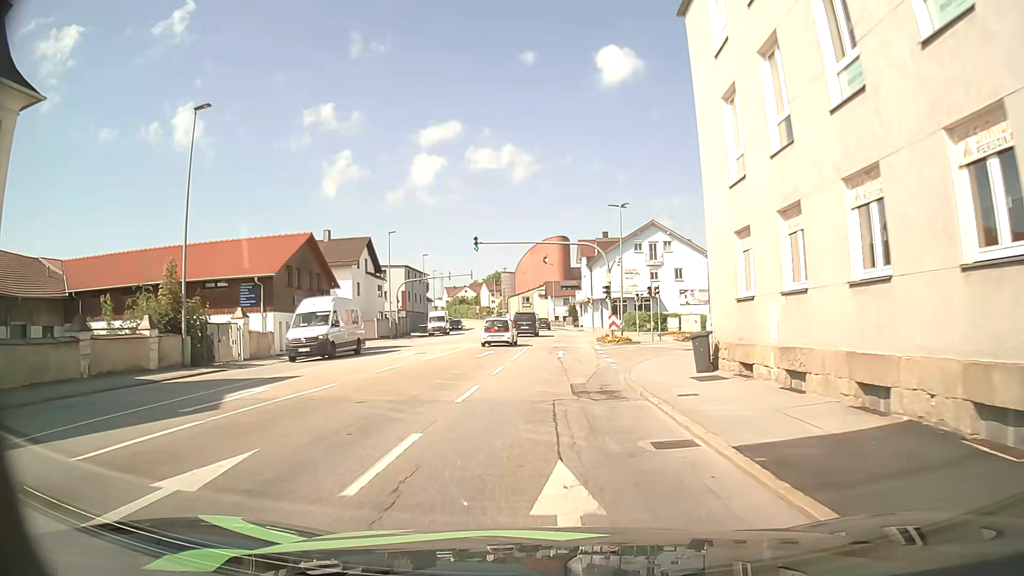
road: tertiary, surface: asphalt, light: Day
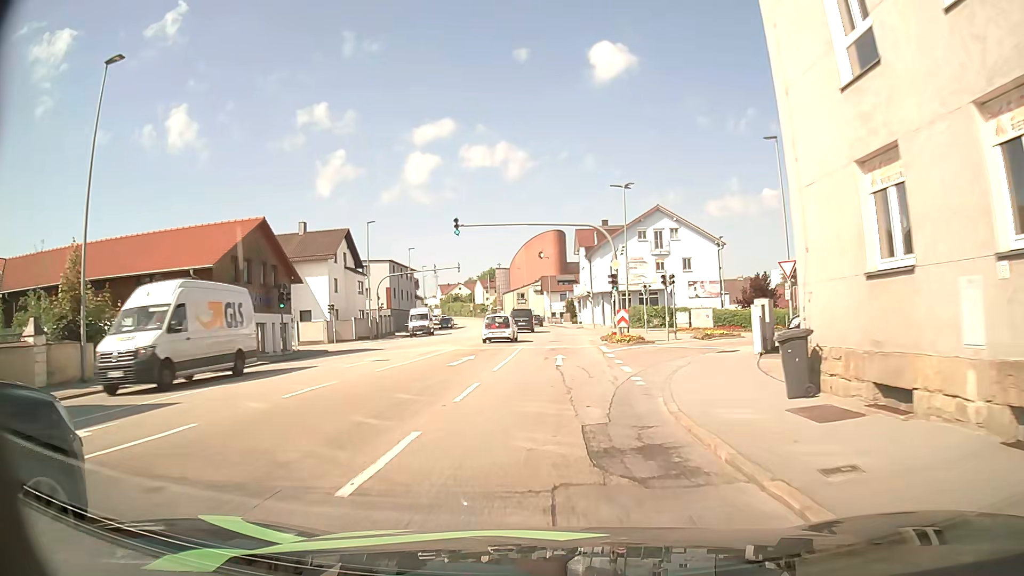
(-0.1, +6.3) m; -1°
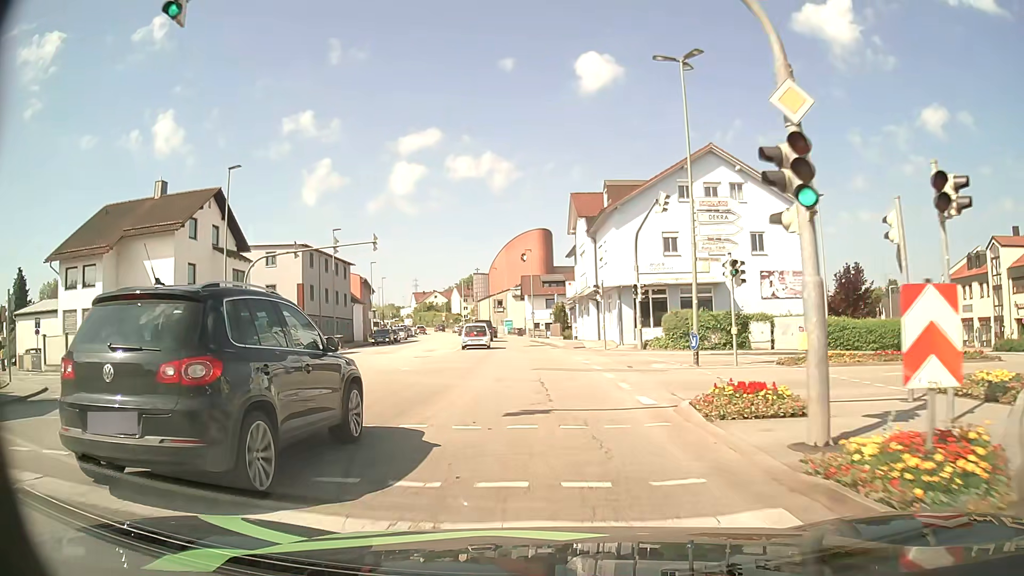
(+0.3, +25.4) m; +2°
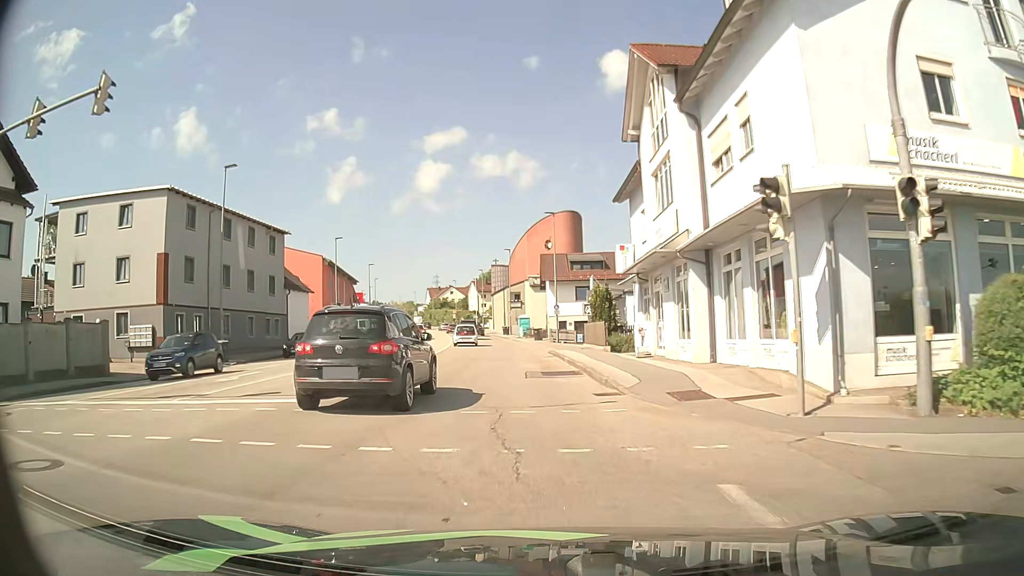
(-0.2, +25.2) m; -2°
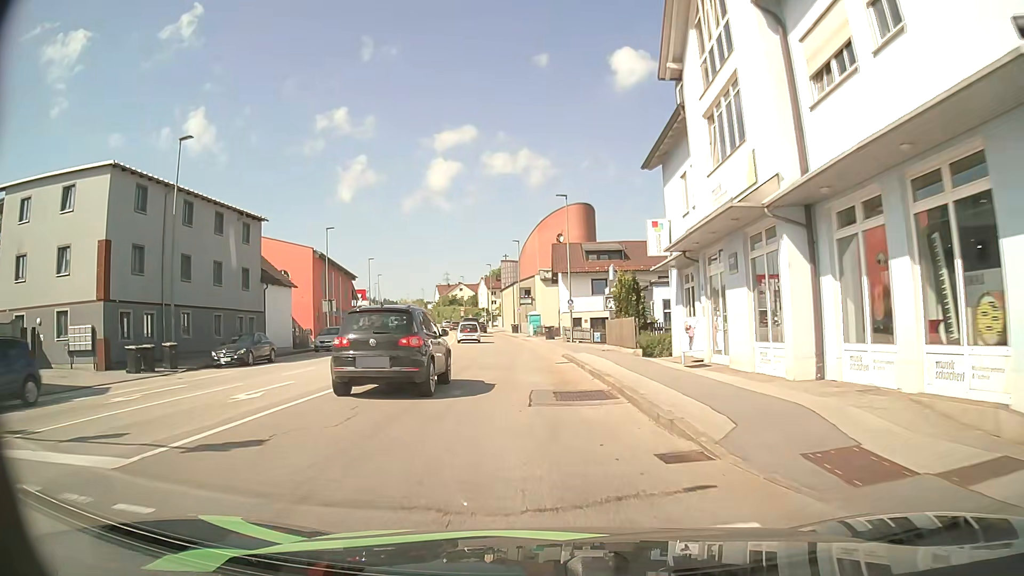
(-0.1, +6.2) m; -1°
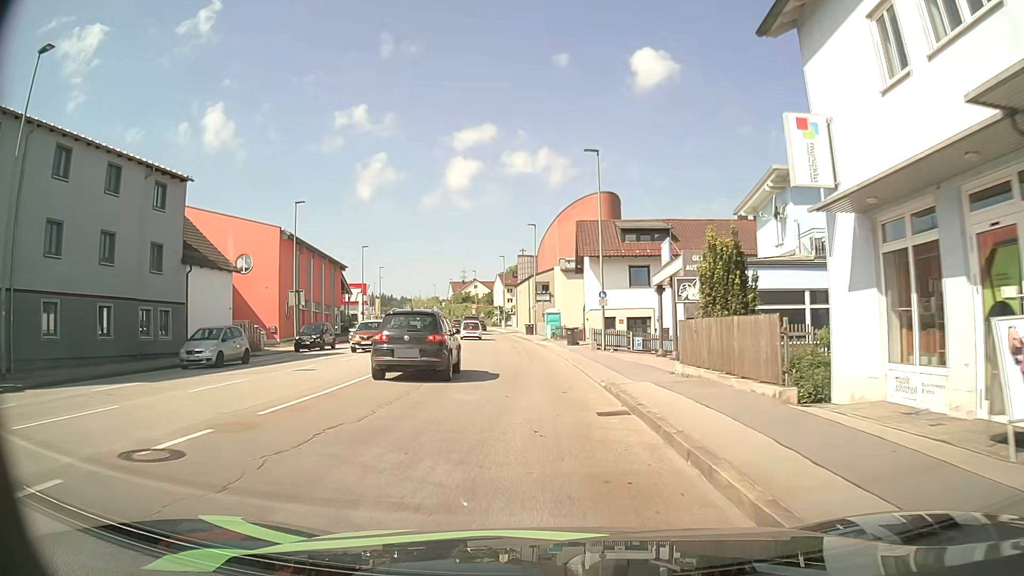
(-0.2, +12.5) m; -2°
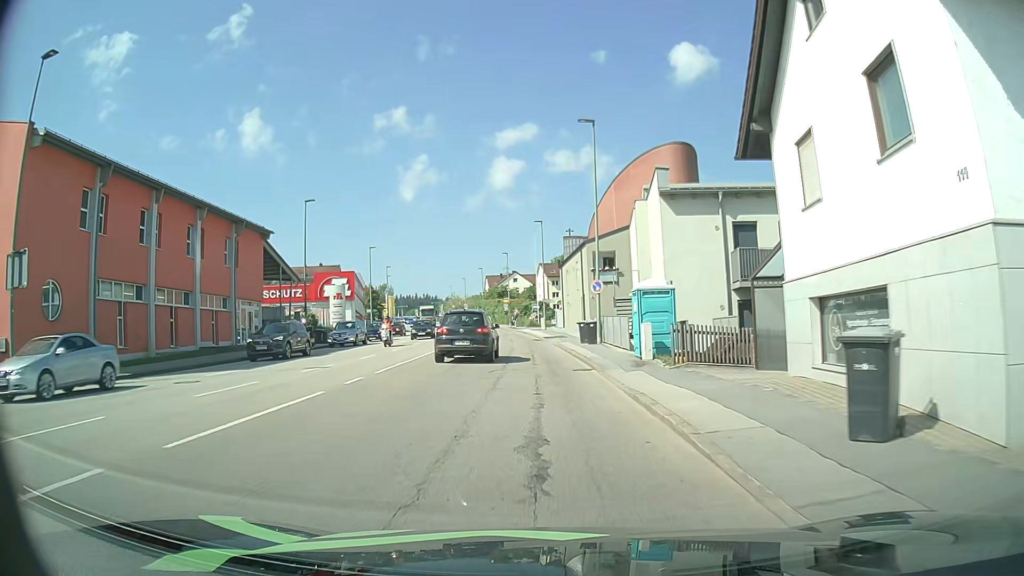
(-0.8, +32.5) m; -3°
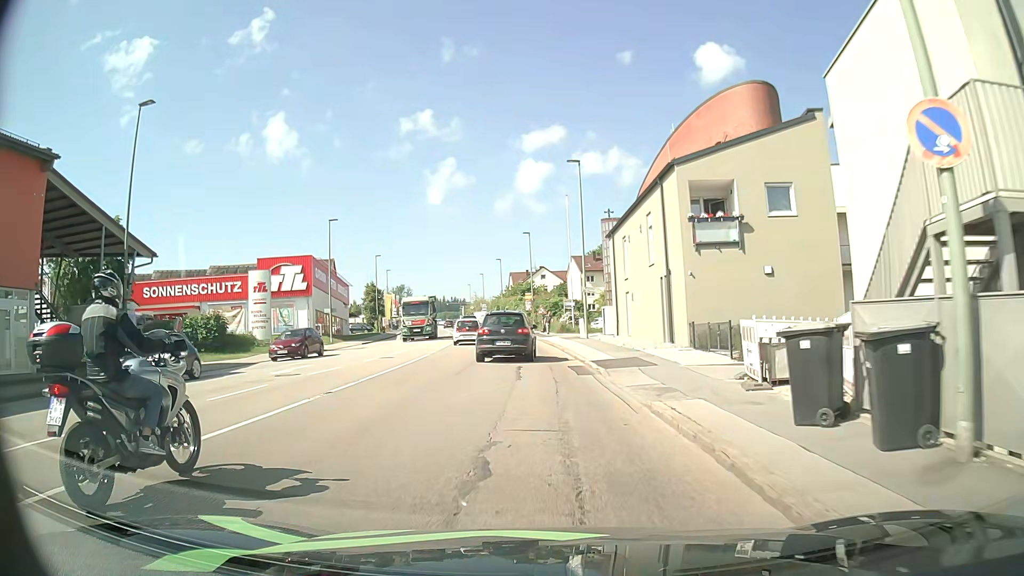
(-0.9, +25.0) m; -3°
(0, +10) (0, +20) (-1, +30) (-1, +40) (-2, +50) (-4, +60) (-5, +70) (-7, +80) (-9, +89) (-11, +99) m
